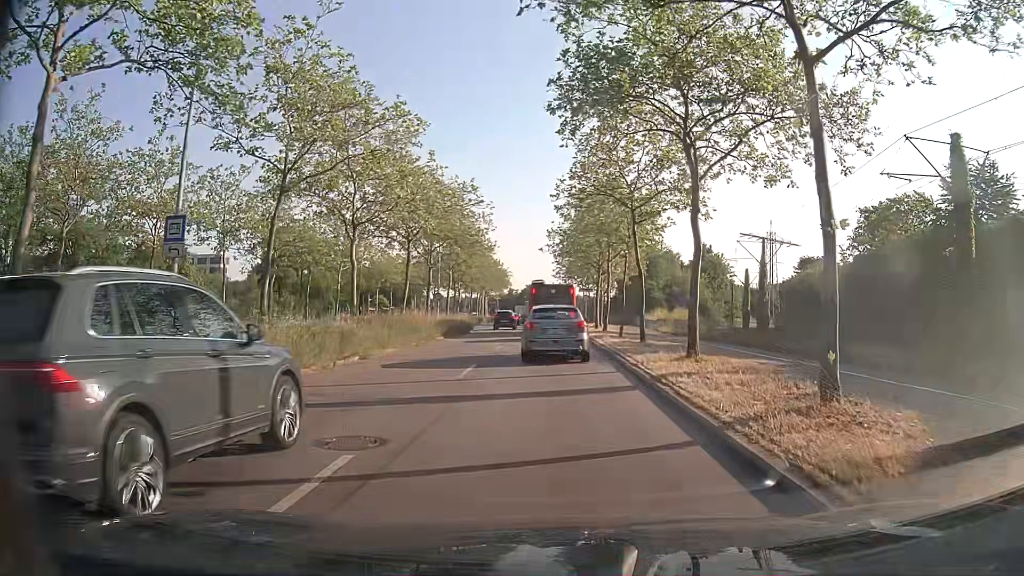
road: primary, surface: asphalt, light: Day
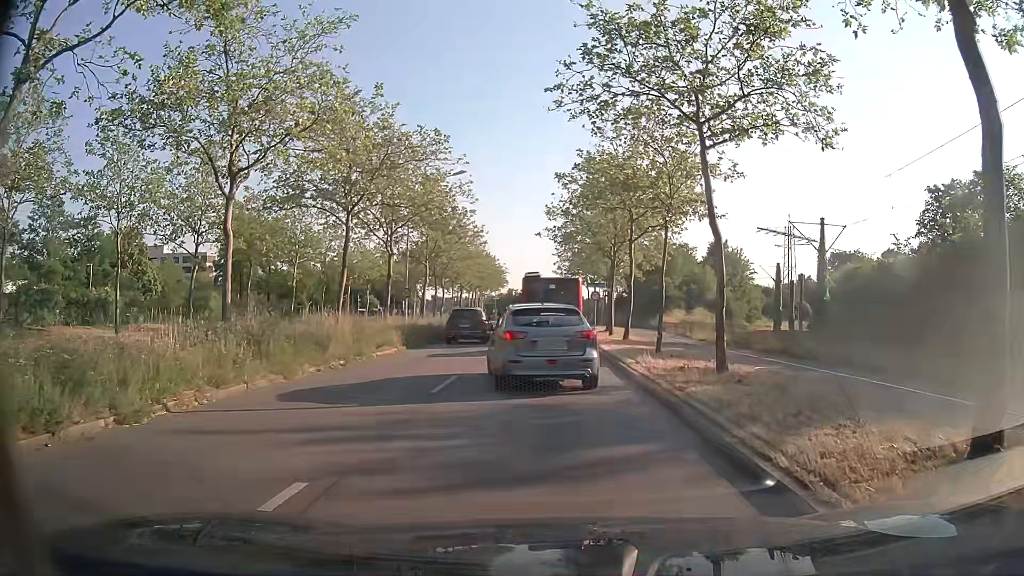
(+0.2, +11.1) m; +1°
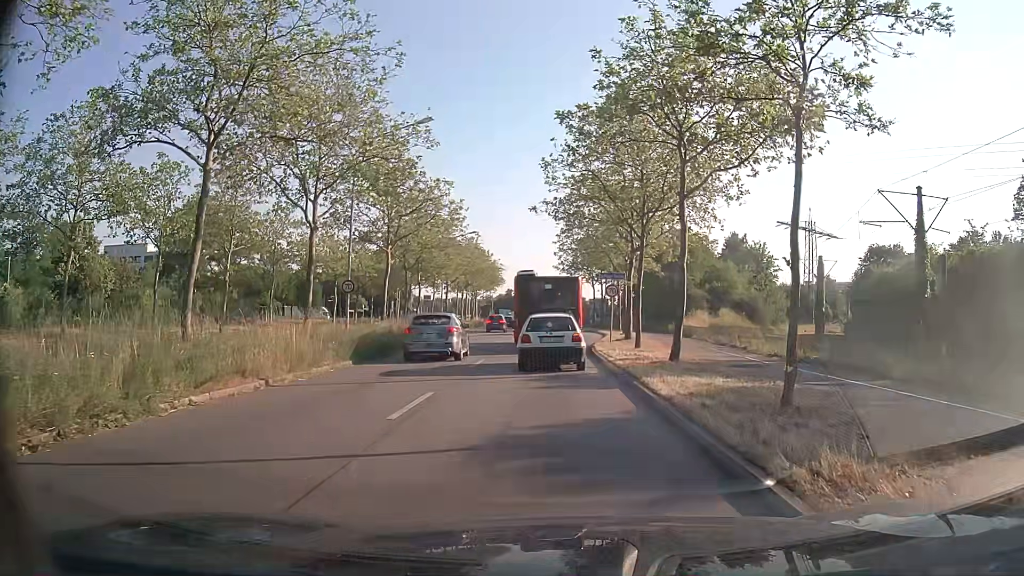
(+0.1, +11.7) m; 0°
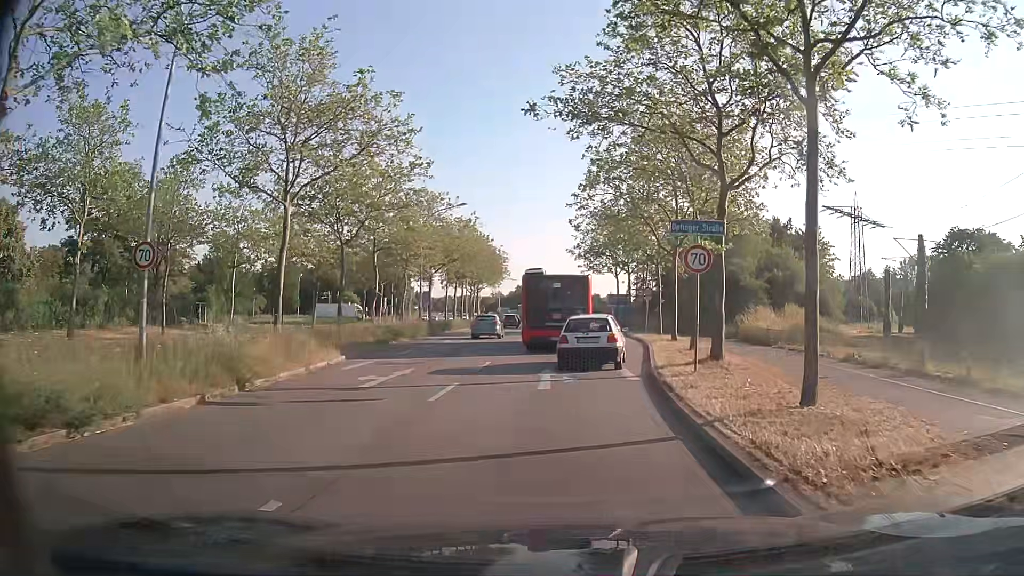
(-0.2, +16.4) m; -1°
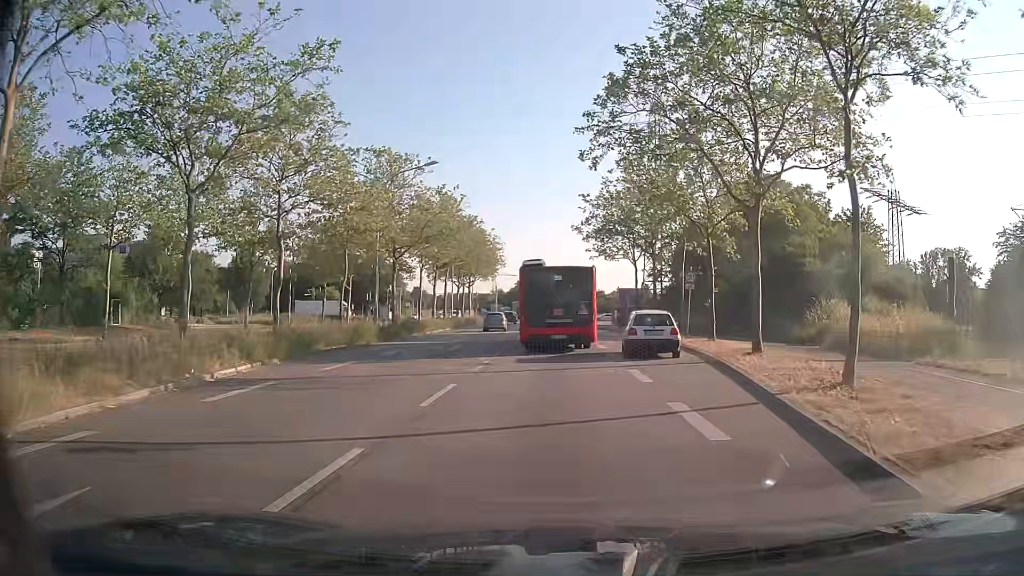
(-0.1, +13.6) m; 0°
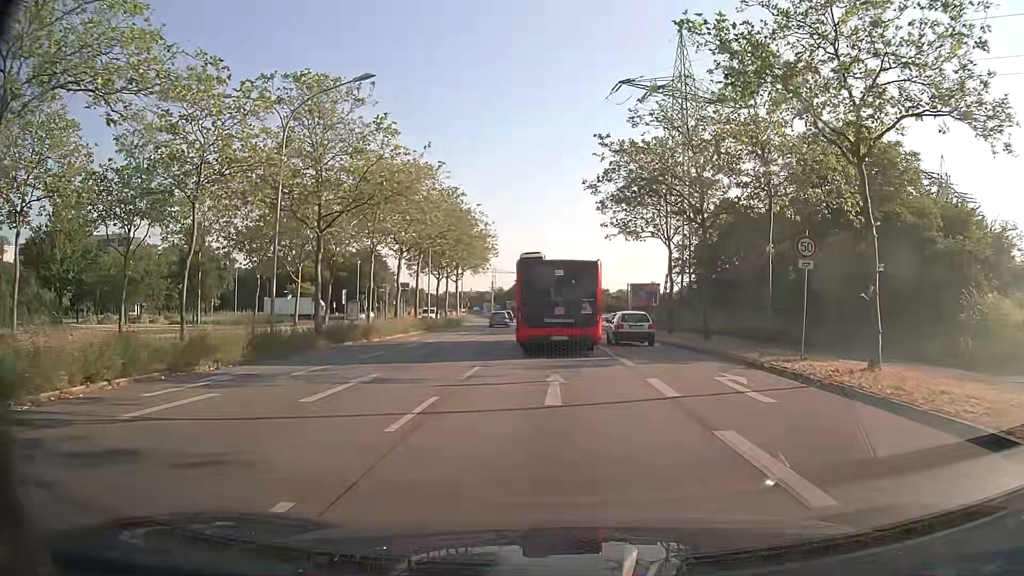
(-0.1, +14.5) m; 0°
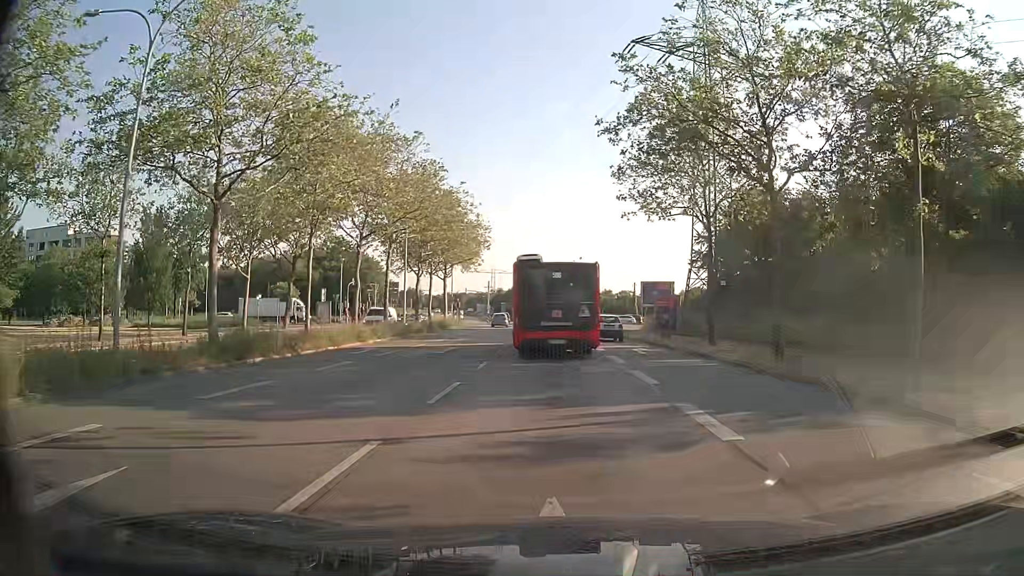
(-0.1, +9.6) m; -1°
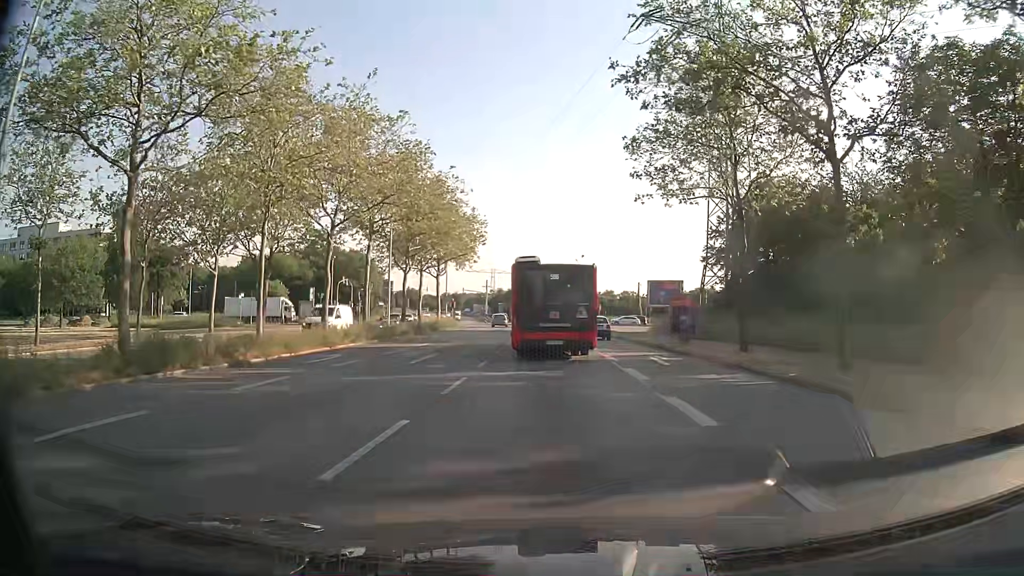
(0.0, +4.8) m; +1°
(0, +10) (0, +20) (0, +30) (-1, +40) (-1, +50) (-1, +60) (-2, +70) (-2, +80) (-3, +90) (-4, +100) m
